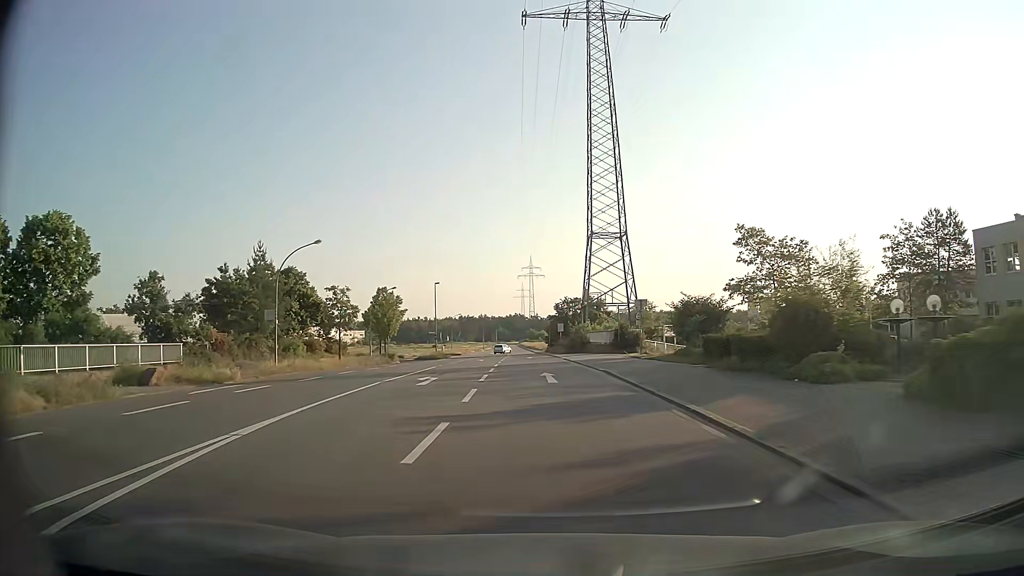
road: tertiary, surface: asphalt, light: Day
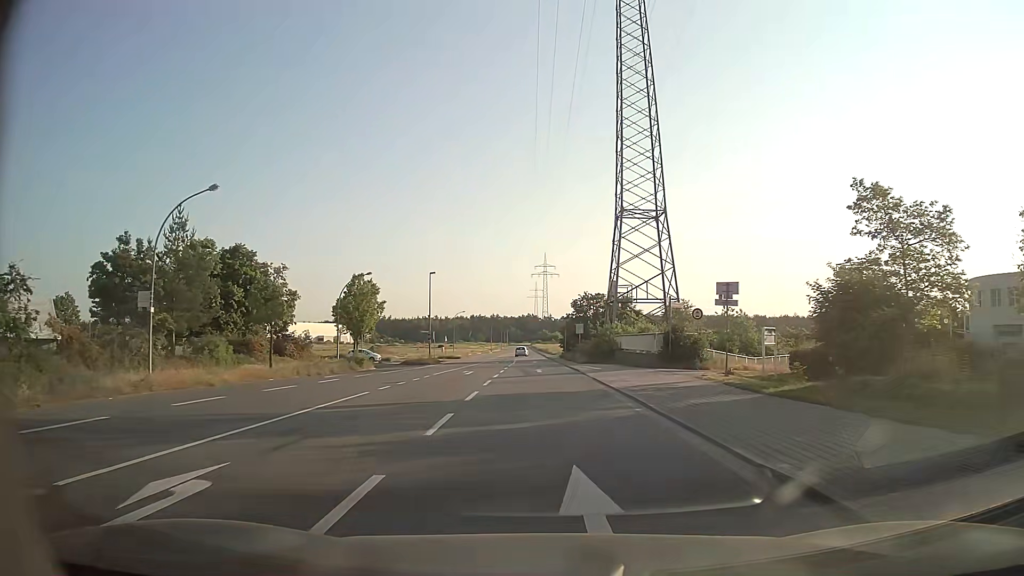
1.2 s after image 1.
(-0.2, +15.5) m; -2°
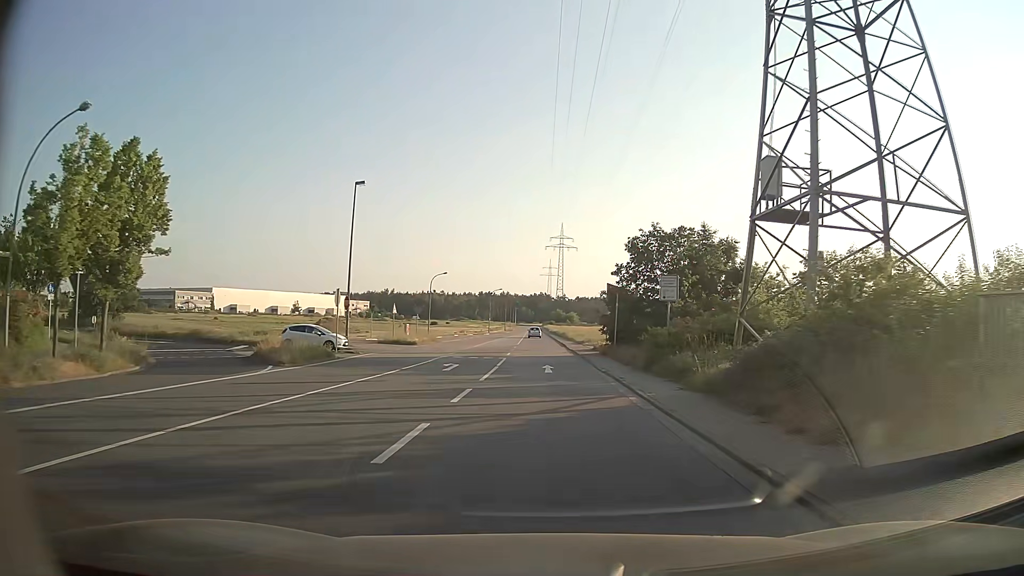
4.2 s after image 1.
(-0.4, +39.1) m; -1°
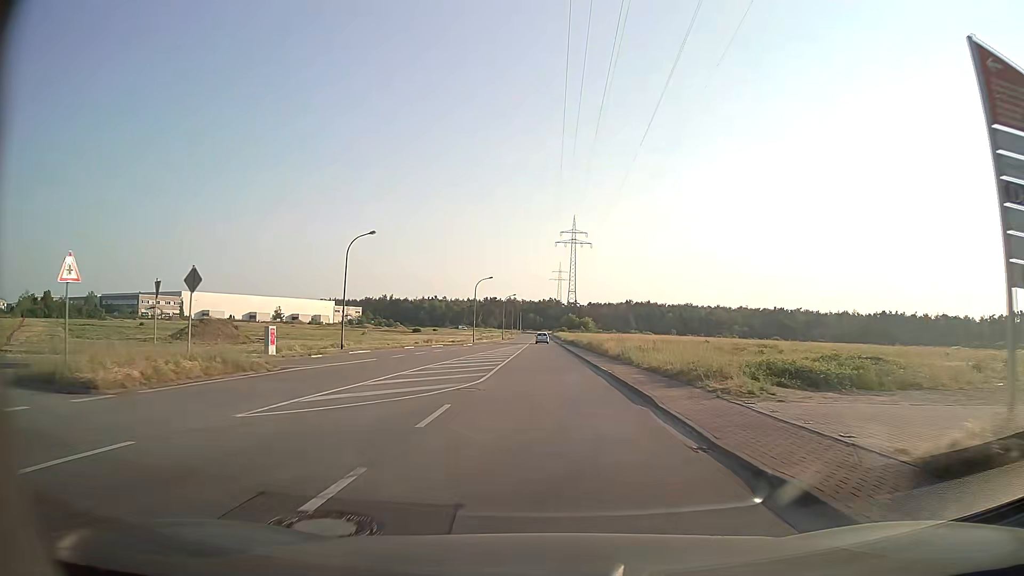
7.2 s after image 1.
(-0.2, +39.4) m; -1°
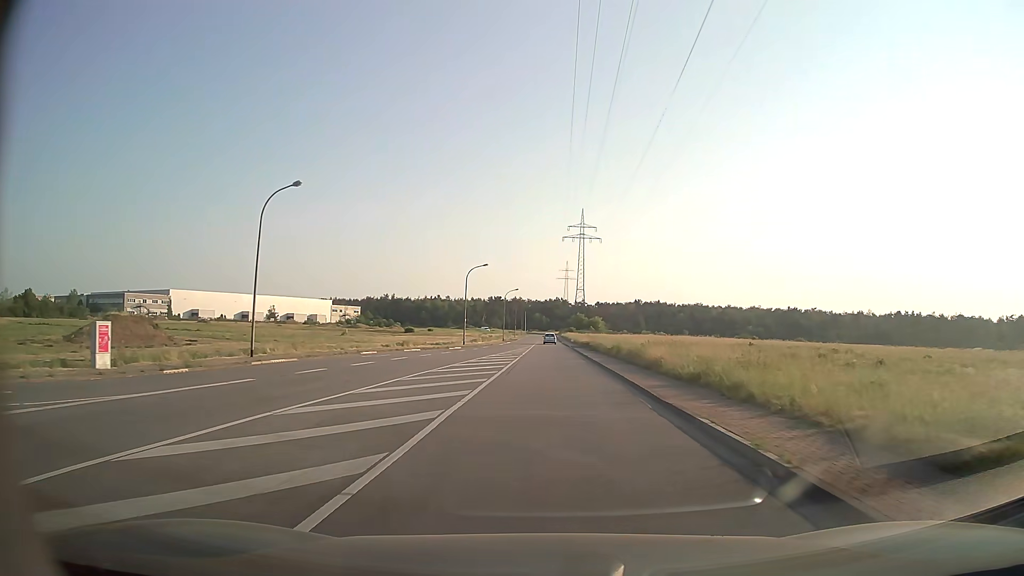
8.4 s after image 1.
(-0.1, +15.5) m; -1°
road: unclassified
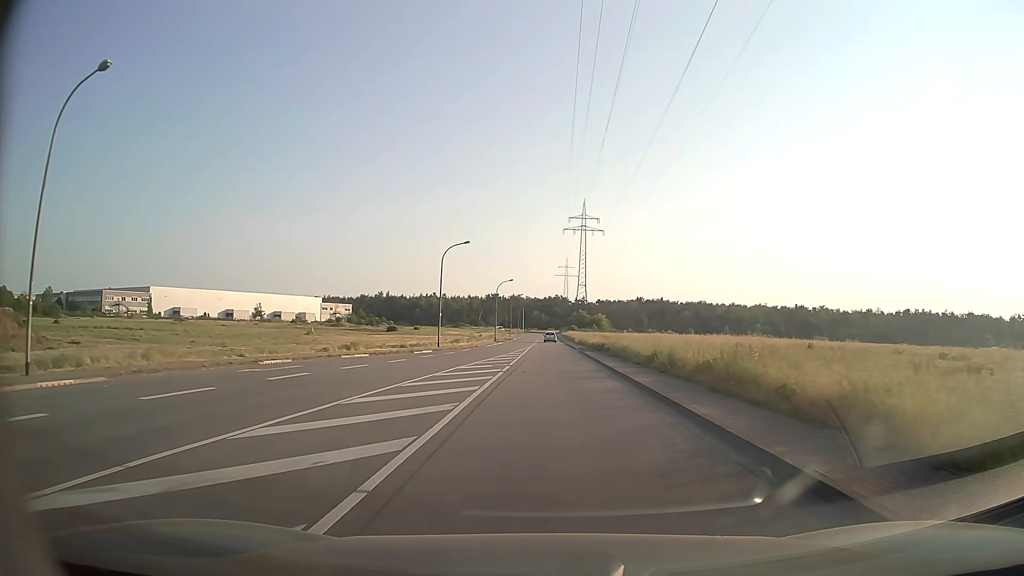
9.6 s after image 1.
(+0.1, +15.5) m; 0°
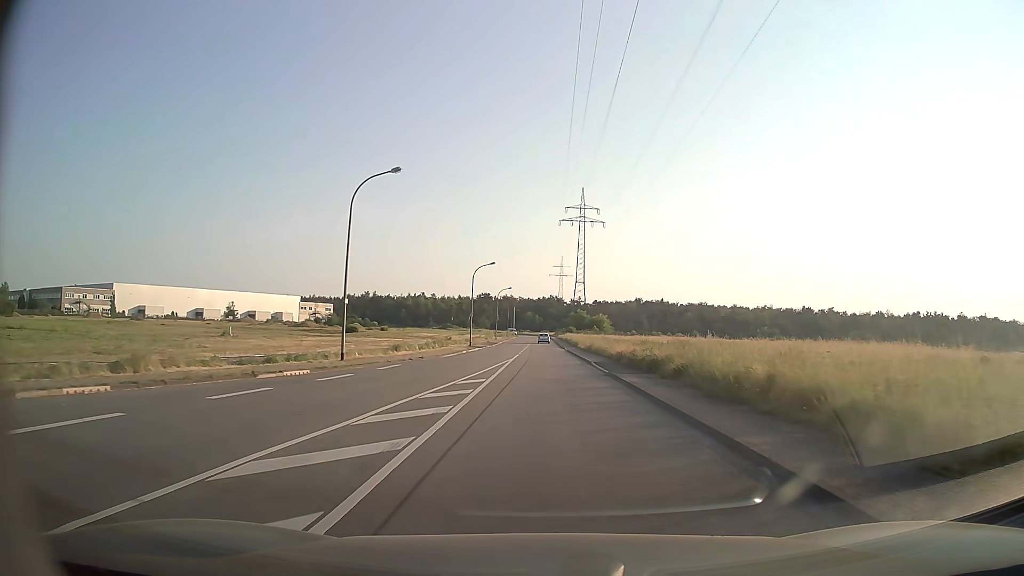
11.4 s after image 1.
(+0.2, +23.2) m; +1°
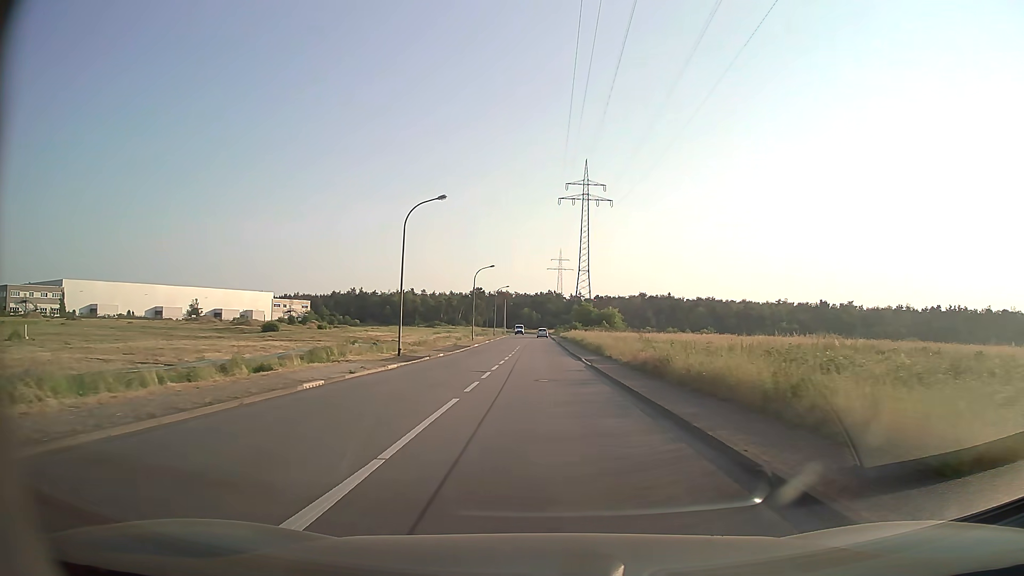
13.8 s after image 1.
(+0.1, +31.0) m; 0°
(0, +10) (0, +20) (0, +30) (0, +40) (0, +50) (-1, +60) (-1, +70) (-1, +80) (-1, +90) (-1, +100) m
